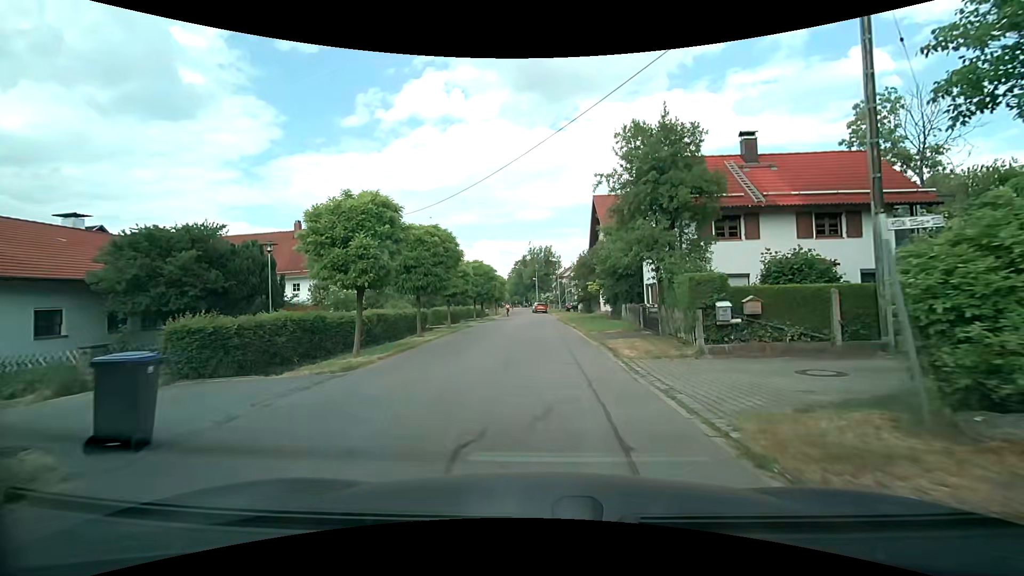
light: Day
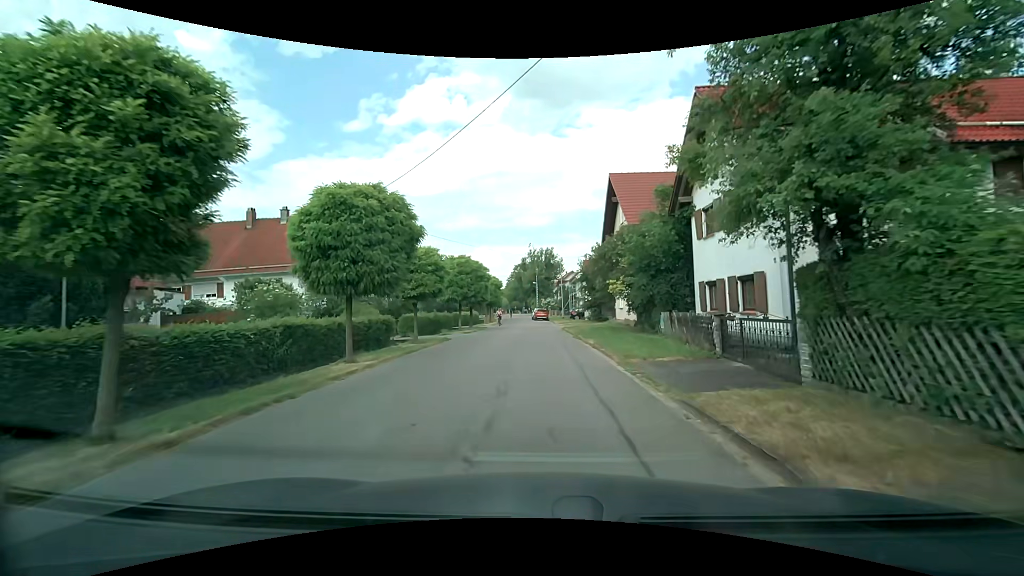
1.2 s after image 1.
(-0.1, +8.9) m; -2°
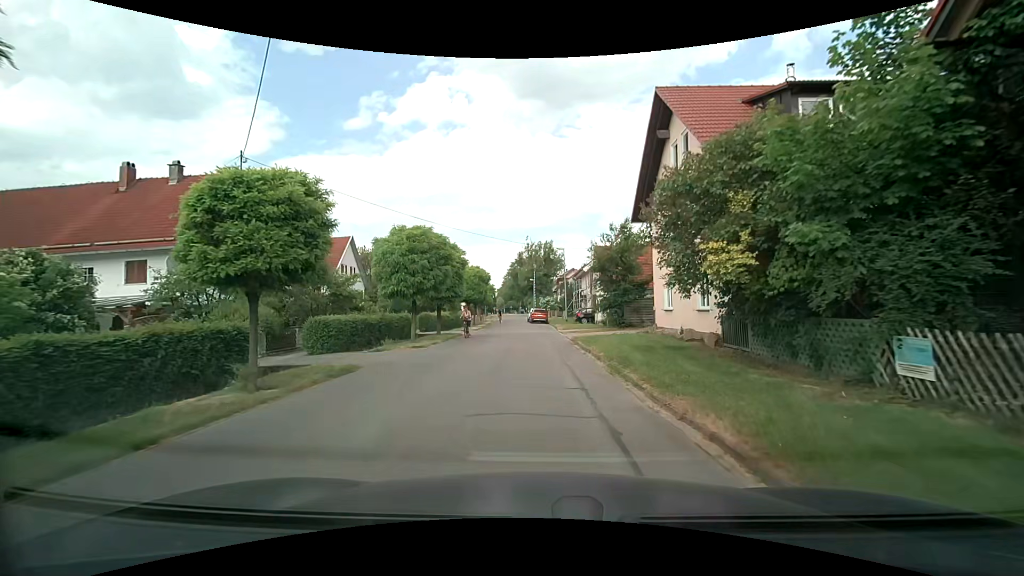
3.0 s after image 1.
(+0.5, +13.2) m; +2°
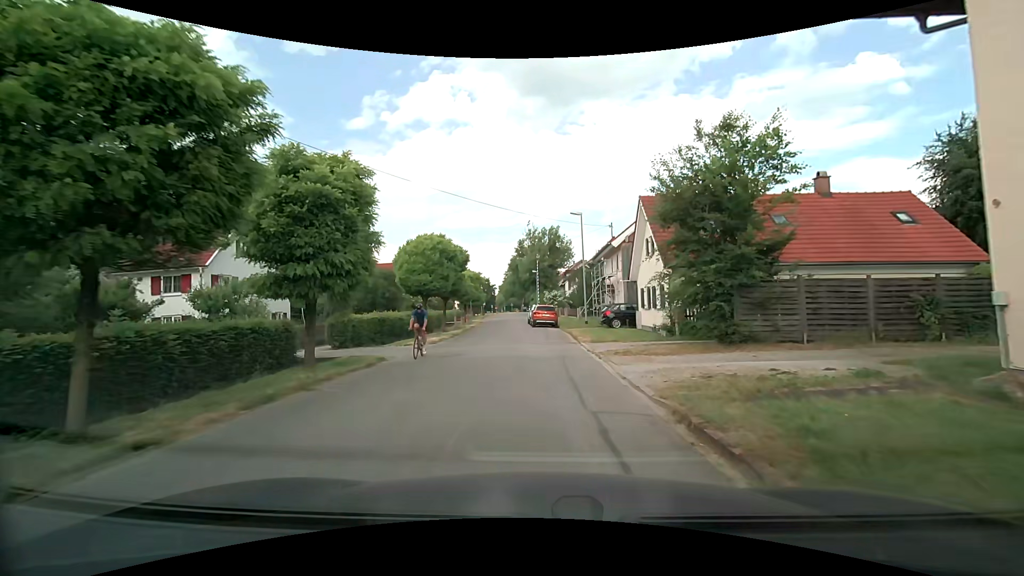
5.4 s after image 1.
(+0.2, +17.7) m; 0°
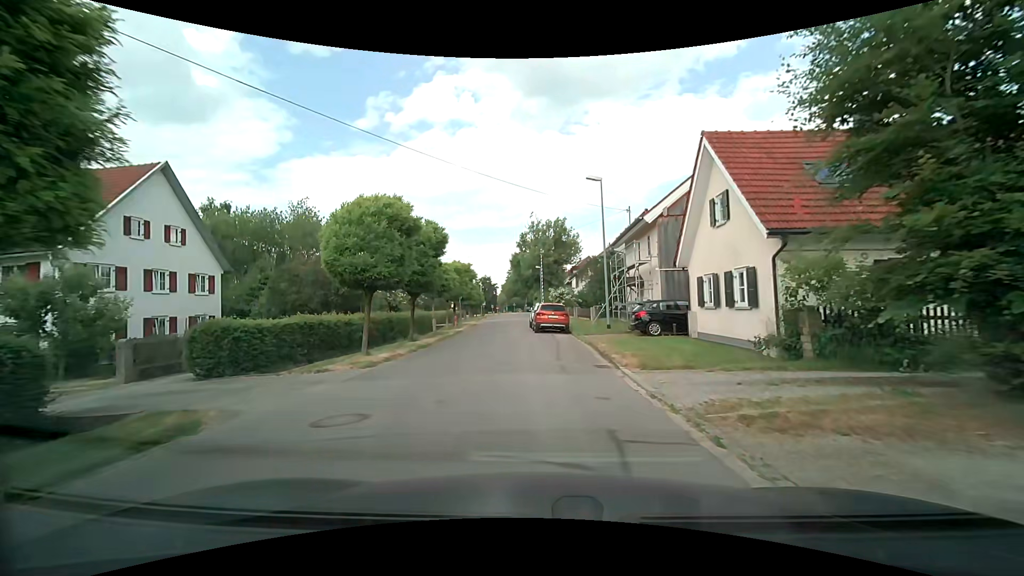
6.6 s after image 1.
(0.0, +9.0) m; +1°
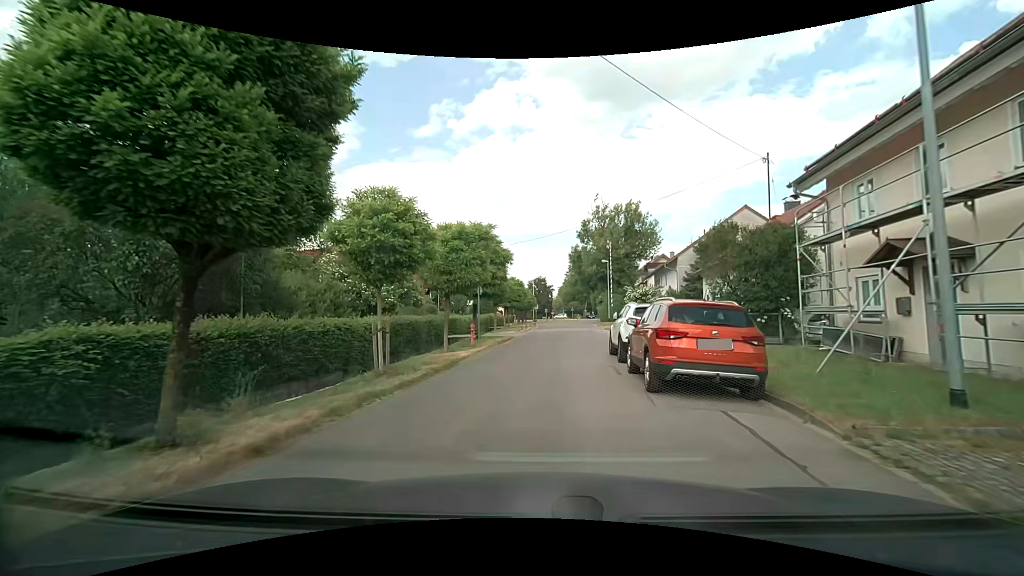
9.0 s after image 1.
(-1.1, +17.7) m; -8°
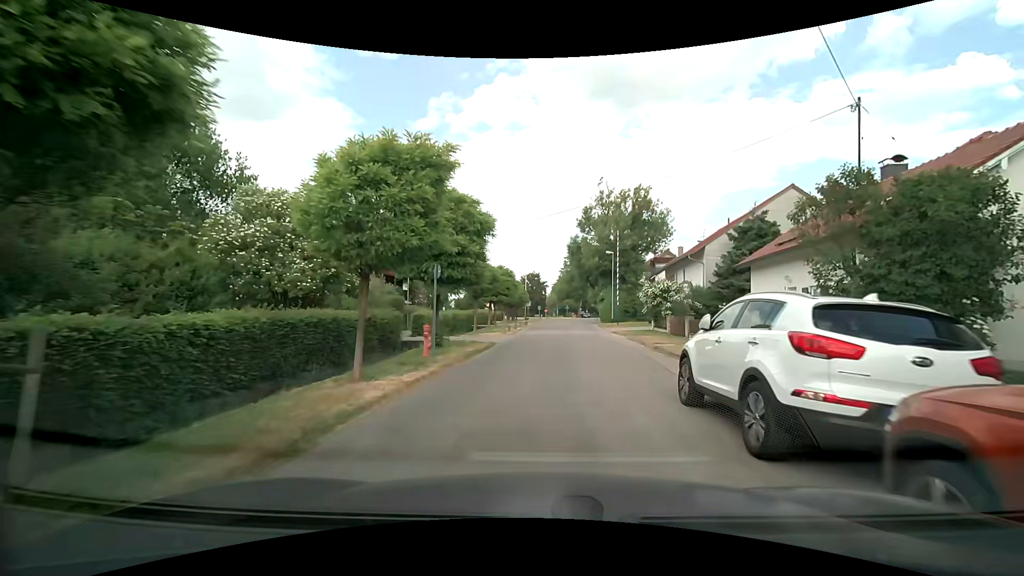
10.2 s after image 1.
(+0.1, +8.6) m; +2°
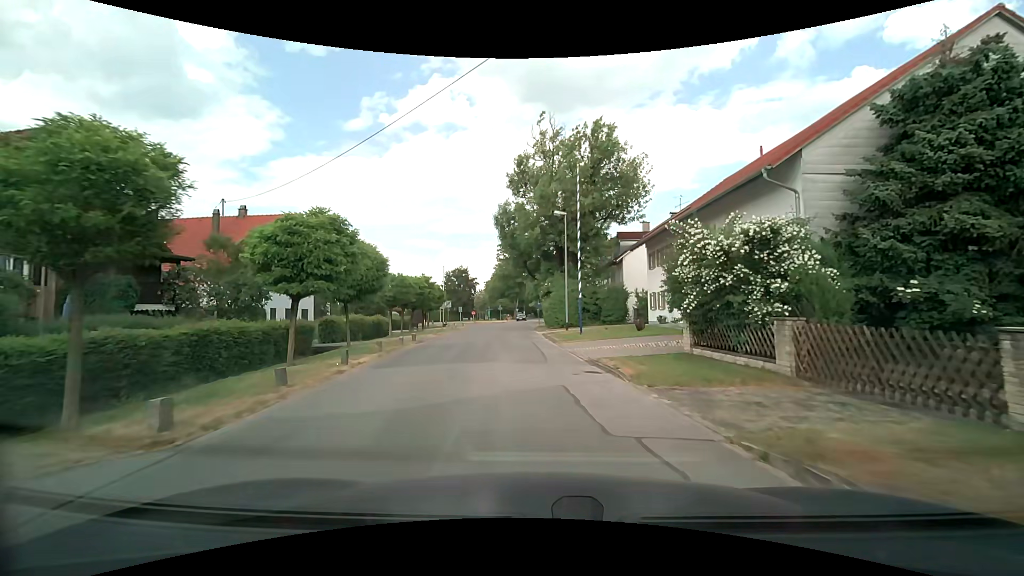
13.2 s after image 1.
(+1.8, +22.2) m; +7°
